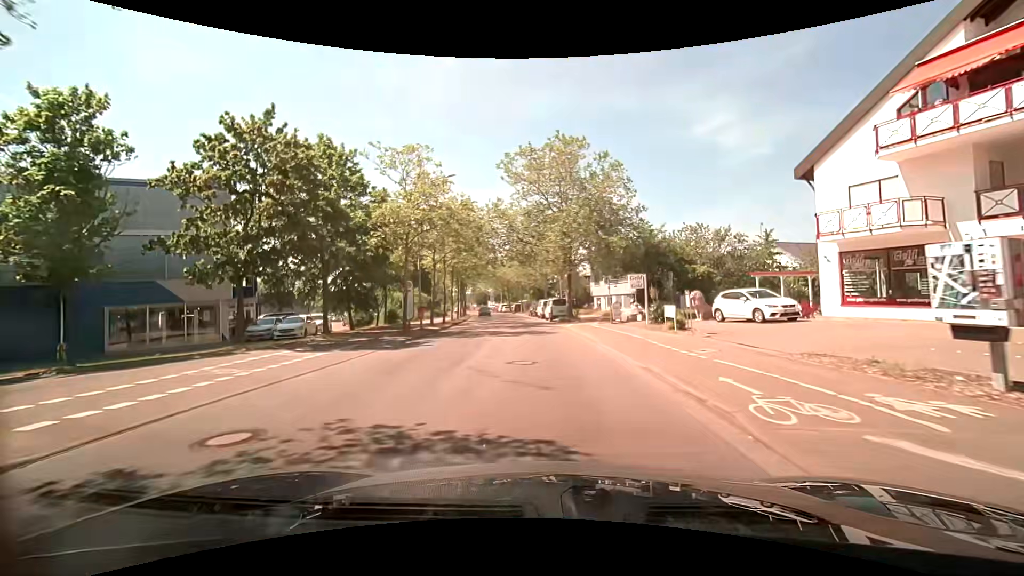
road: tertiary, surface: asphalt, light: Day
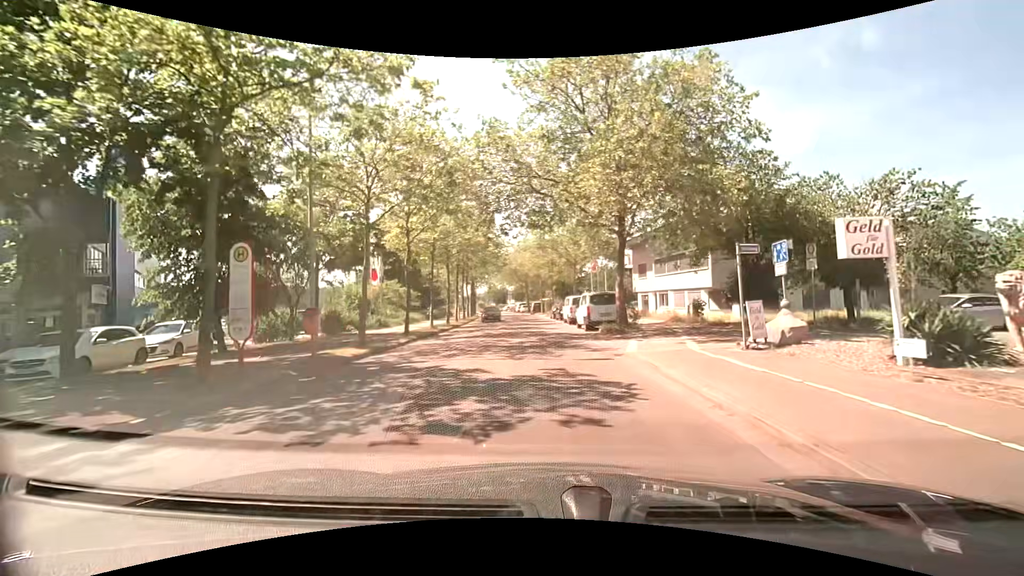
(-0.2, +16.3) m; -2°
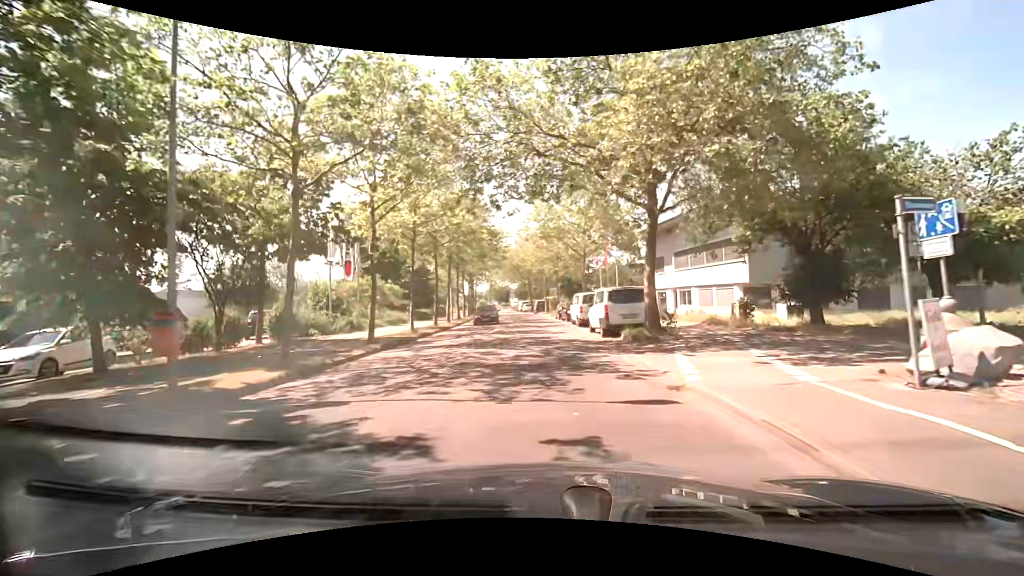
(0.0, +5.4) m; 0°
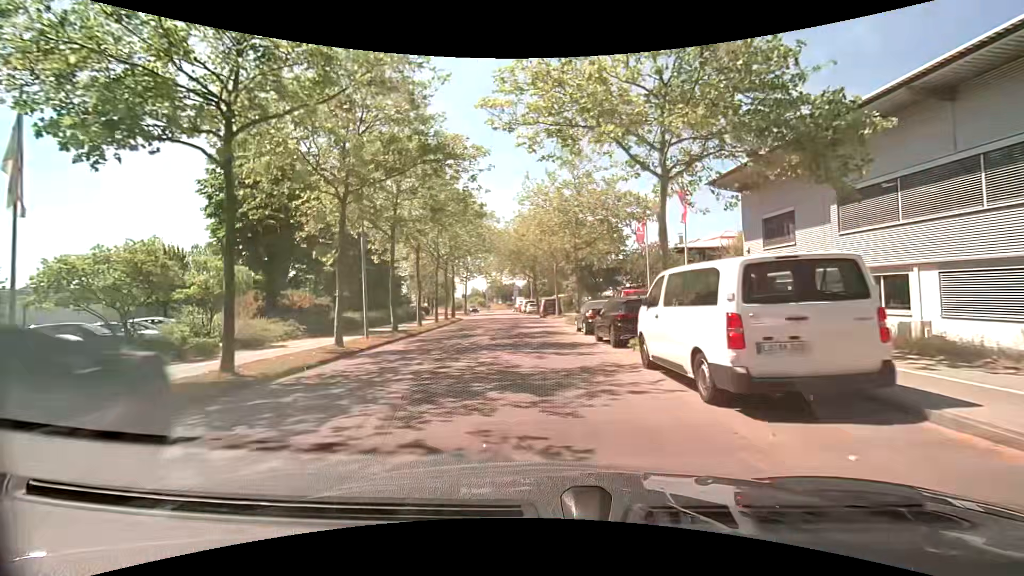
(-0.2, +21.1) m; -1°
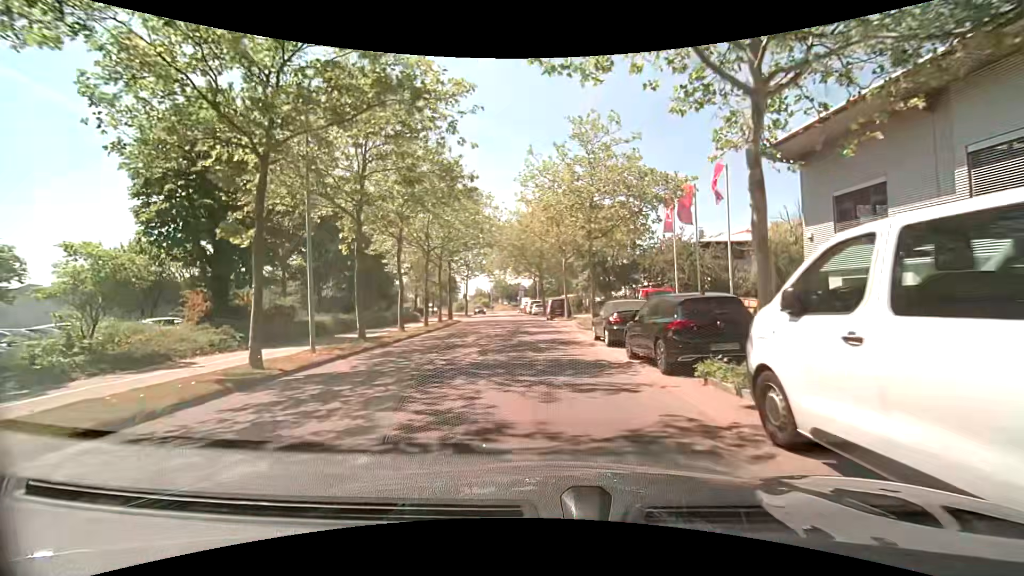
(0.0, +5.2) m; -1°
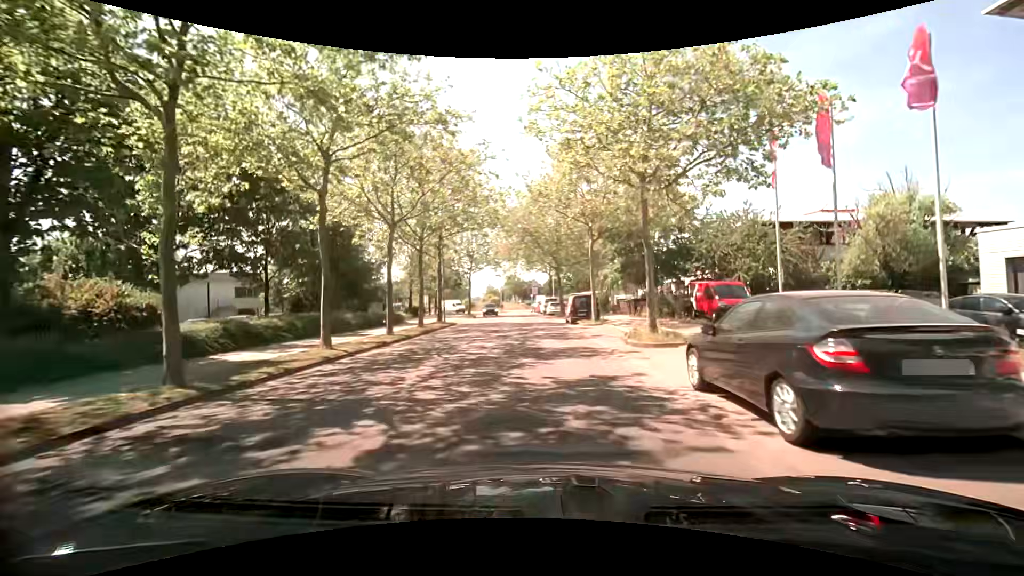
(-0.1, +10.4) m; -2°
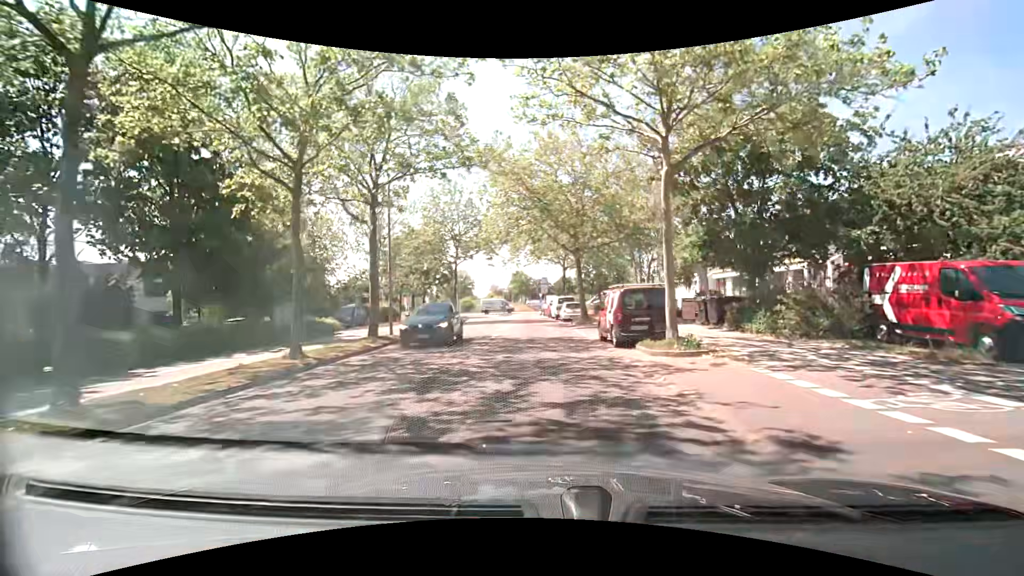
(-0.2, +15.2) m; -2°
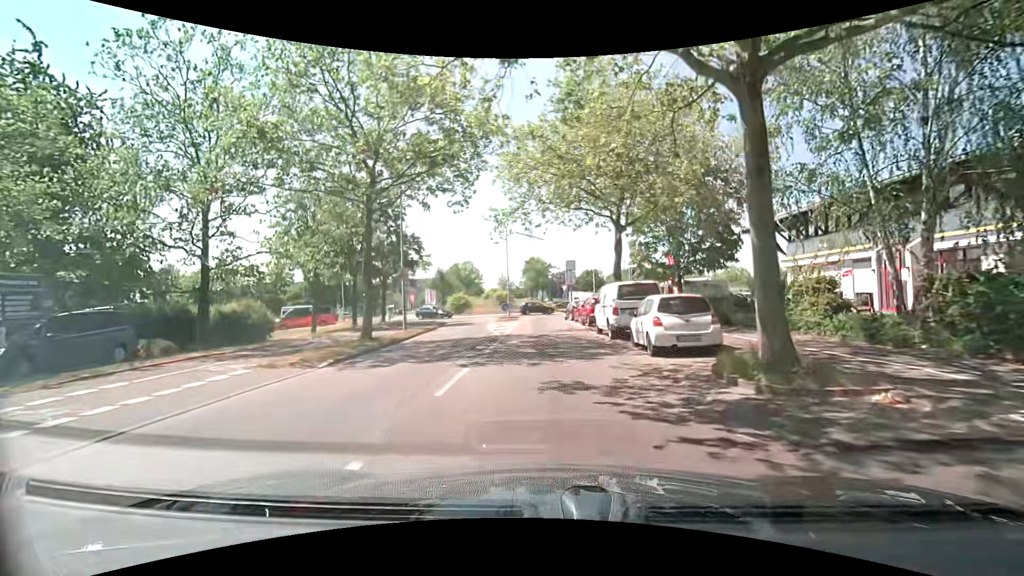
(-0.2, +24.6) m; -1°
(0, +10) (0, +20) (-1, +30) (-1, +40) (-1, +50) (+2, +59) (+5, +69) (+5, +79) (+3, +88) (0, +98) m
